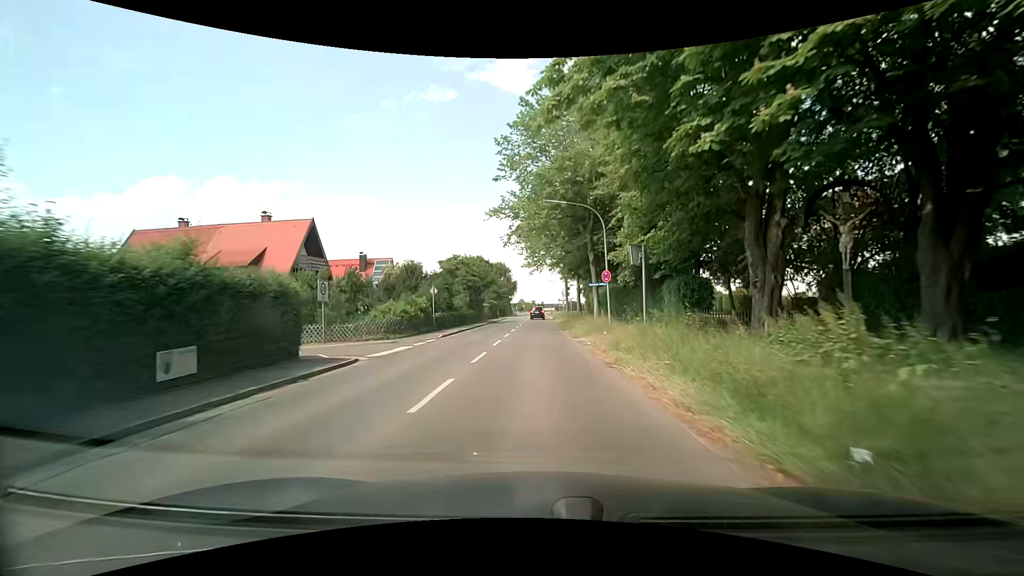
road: secondary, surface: asphalt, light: Day
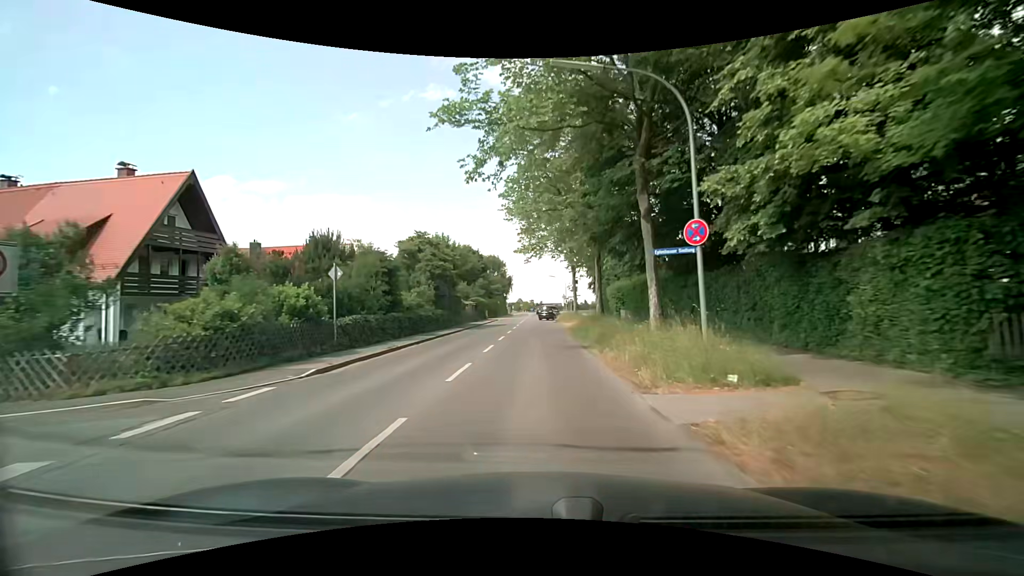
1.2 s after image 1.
(-0.1, +15.5) m; 0°
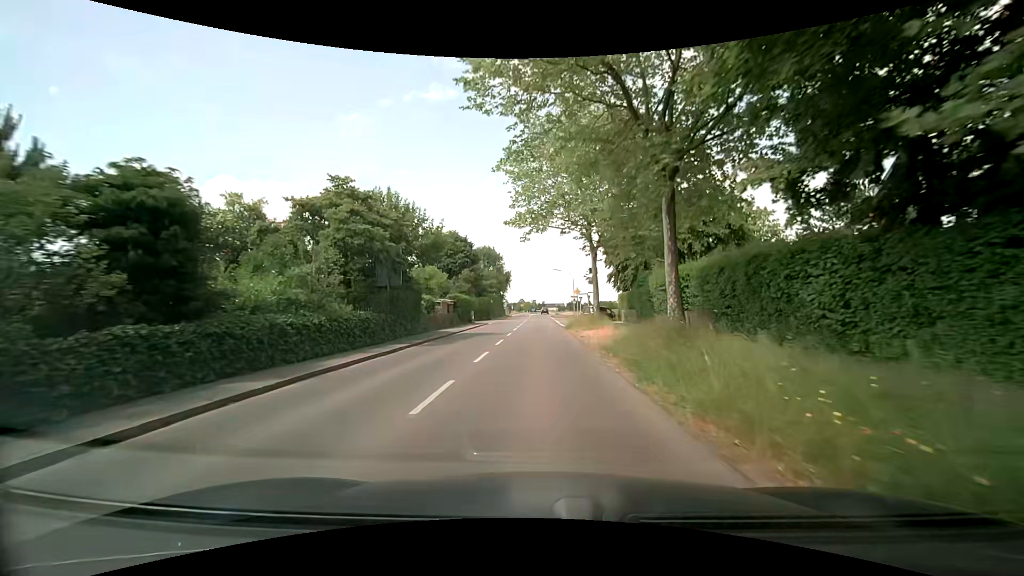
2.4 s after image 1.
(+0.1, +15.4) m; 0°
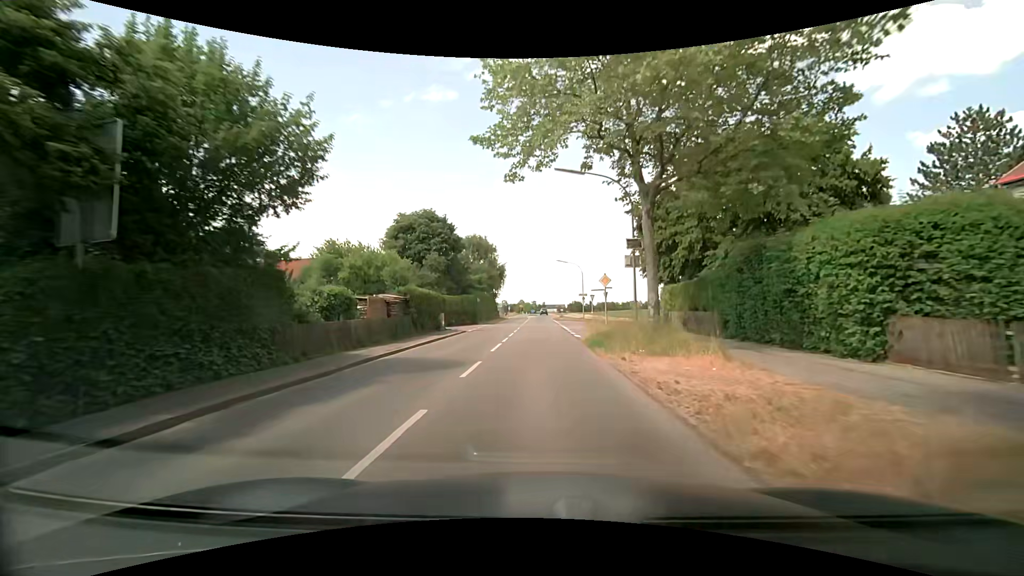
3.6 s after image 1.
(0.0, +15.2) m; 0°
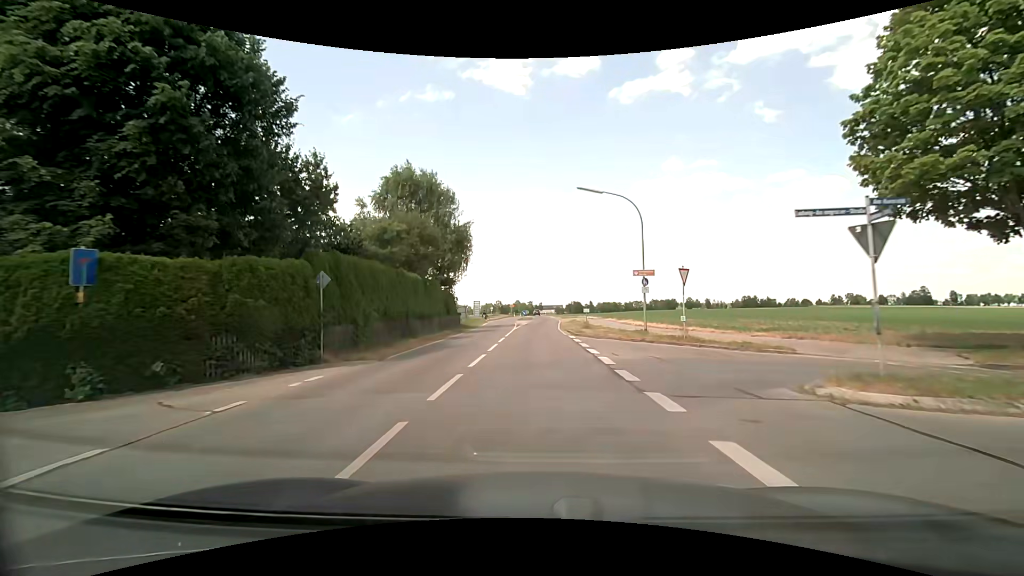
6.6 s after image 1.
(+0.4, +37.1) m; +1°
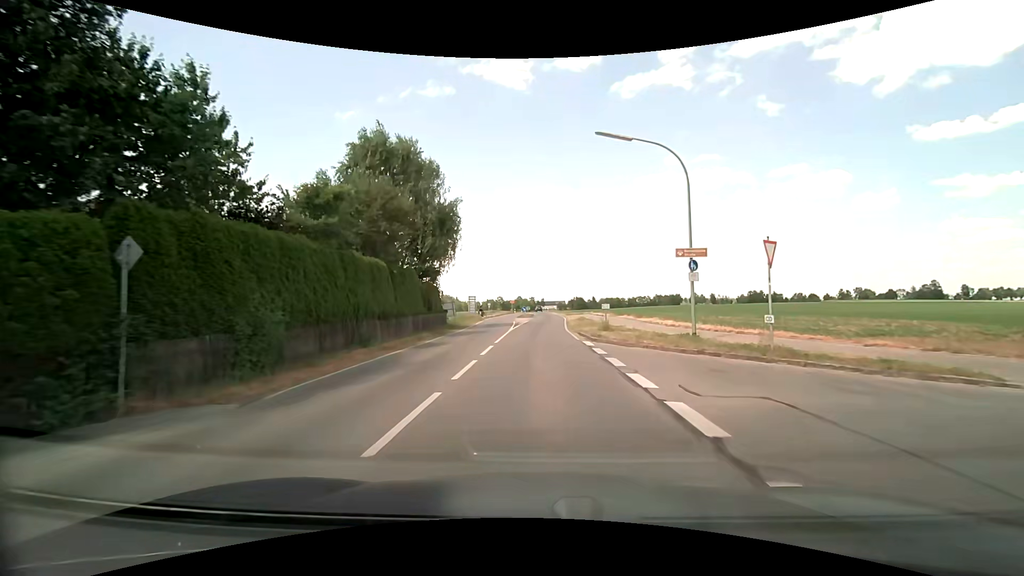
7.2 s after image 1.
(0.0, +7.4) m; 0°
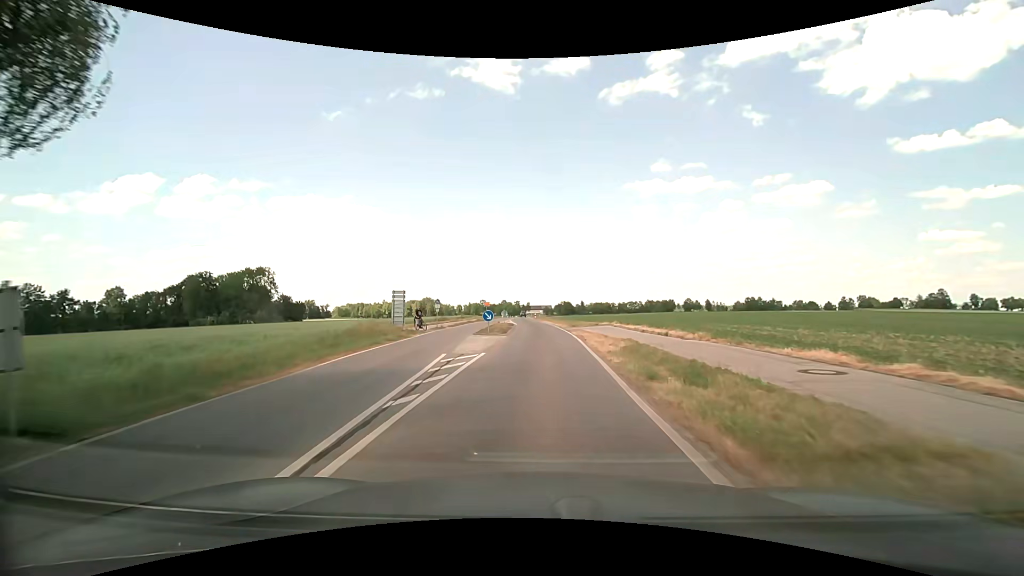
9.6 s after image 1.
(+0.1, +30.1) m; +1°
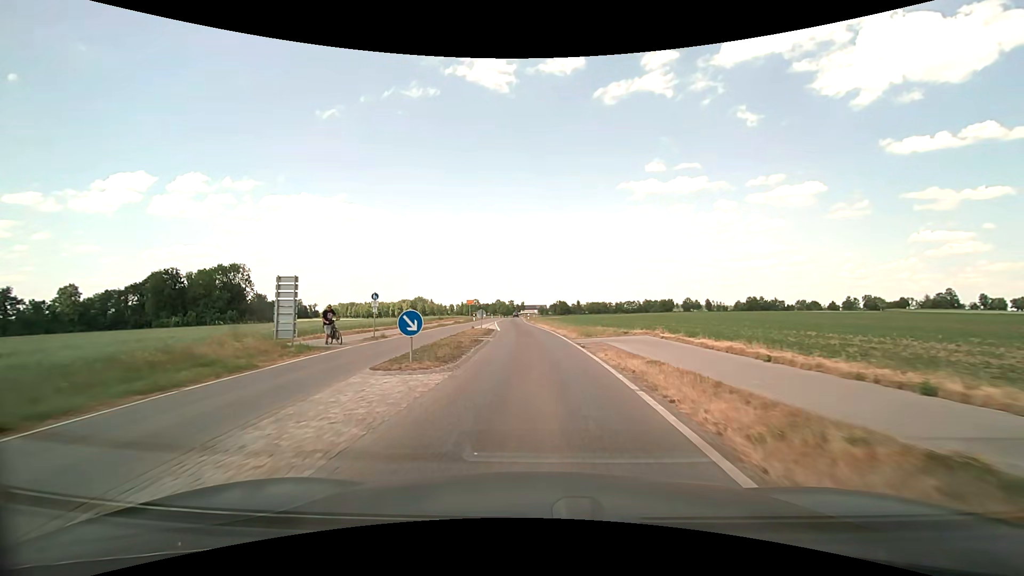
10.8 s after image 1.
(+0.2, +15.4) m; +1°
(0, +10) (0, +20) (-1, +30) (-1, +40) (-2, +50) (-3, +60) (-4, +70) (-4, +80) (-4, +90) (-5, +100) m
